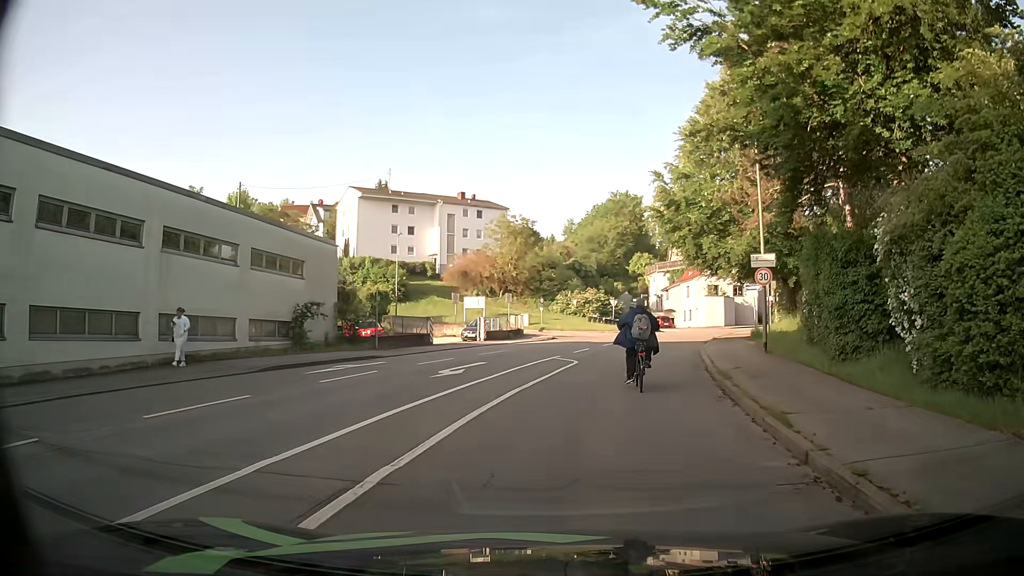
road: tertiary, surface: asphalt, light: Day
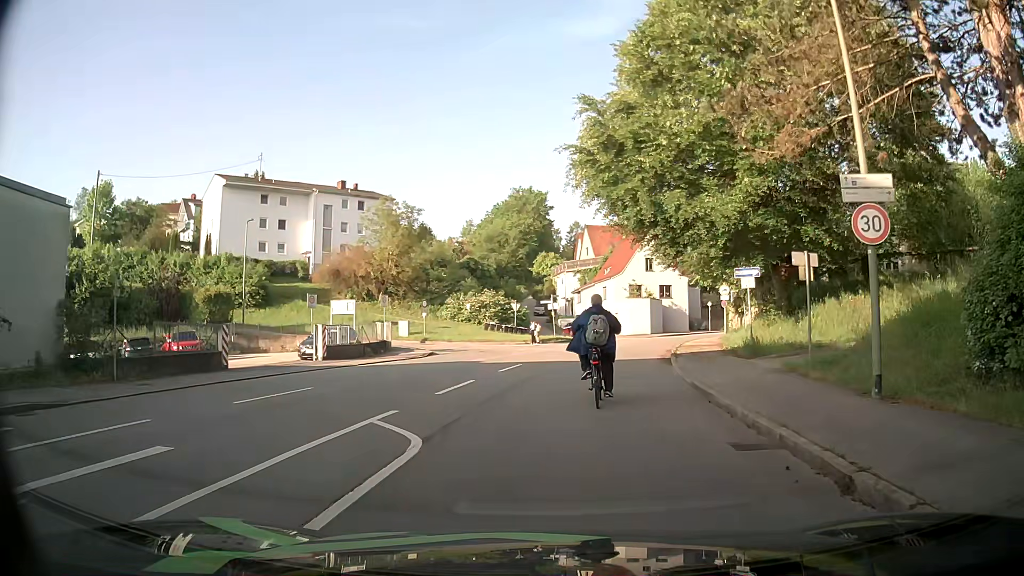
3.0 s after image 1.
(+1.3, +13.5) m; +10°
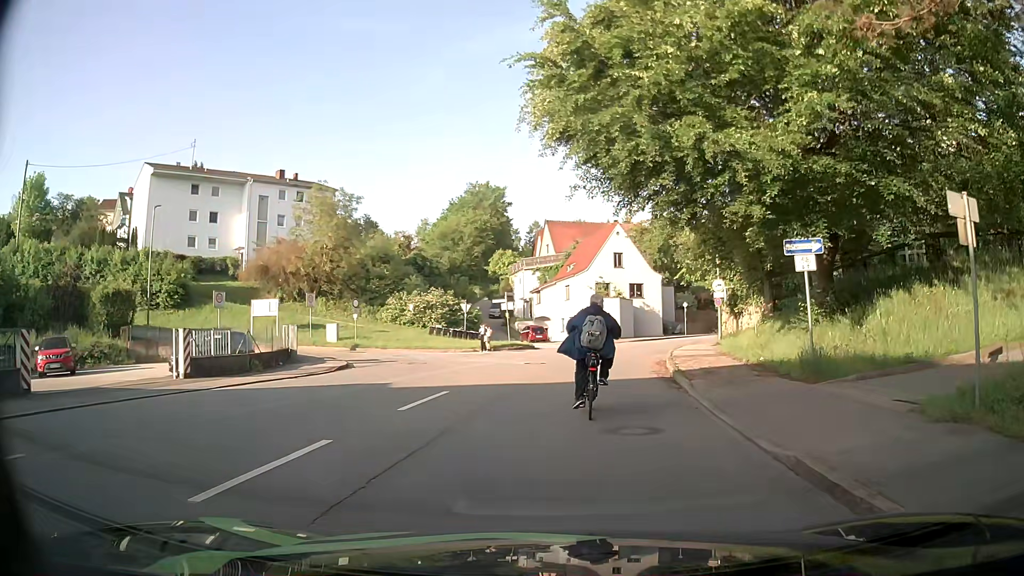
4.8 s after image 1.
(+0.3, +7.9) m; +2°
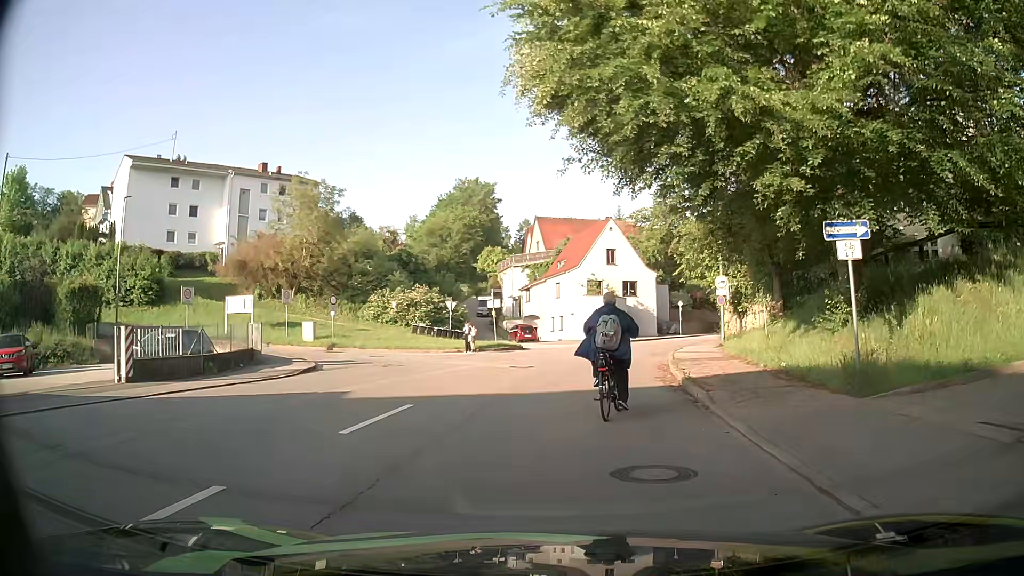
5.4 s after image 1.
(+0.1, +2.5) m; +1°
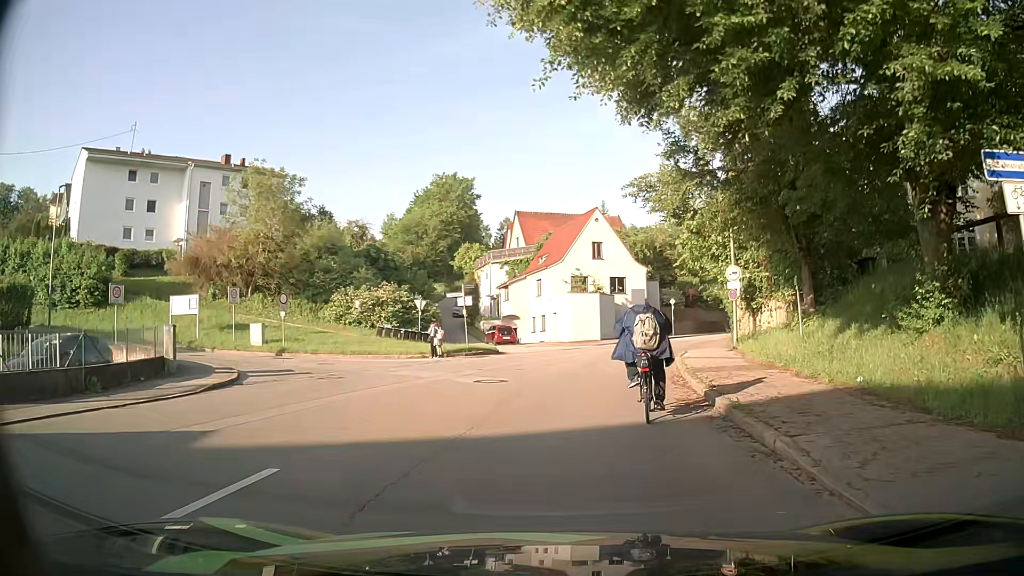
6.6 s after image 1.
(+0.1, +5.0) m; +4°
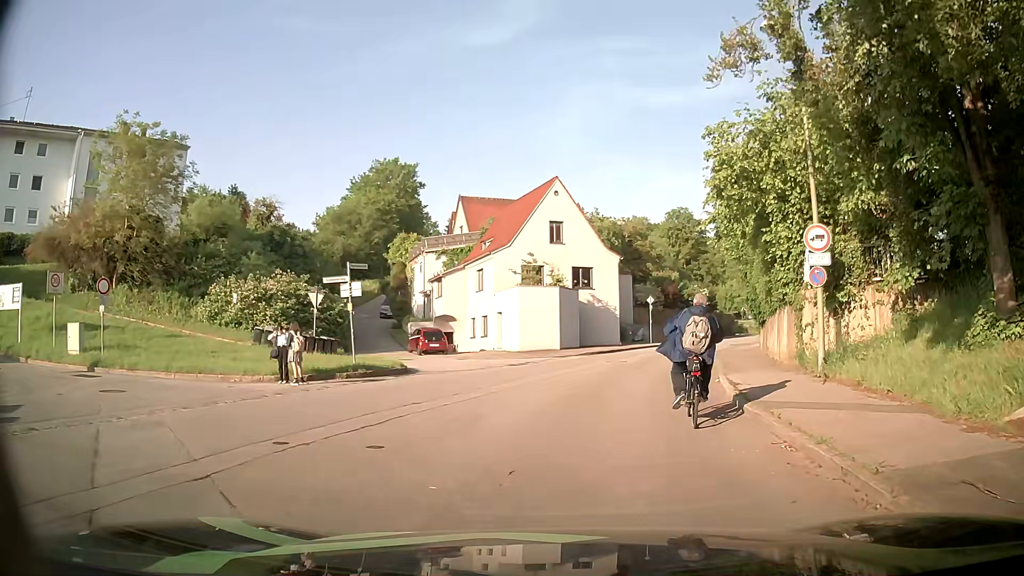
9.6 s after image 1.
(+0.1, +12.2) m; +5°
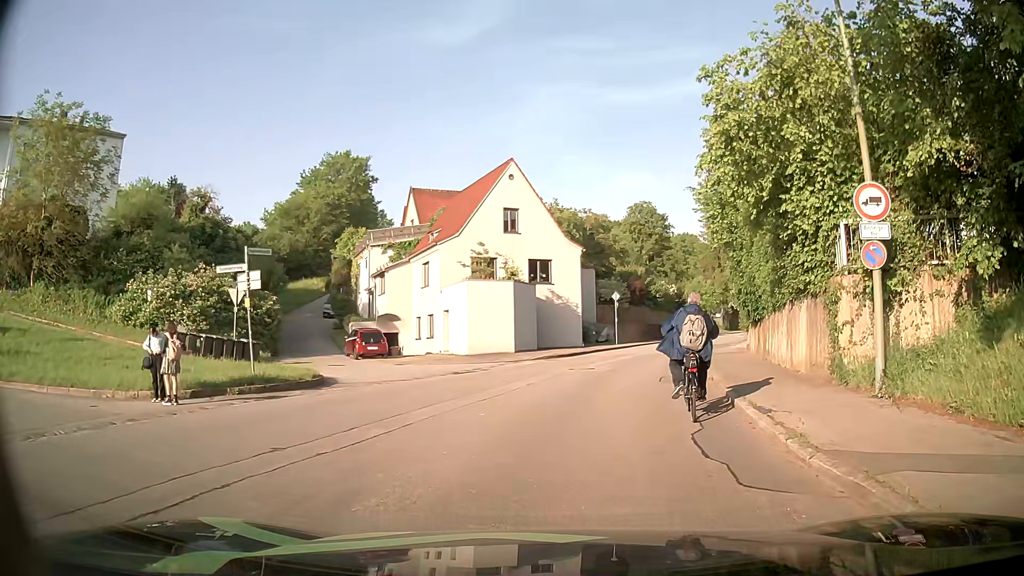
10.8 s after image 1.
(-0.1, +4.4) m; +1°
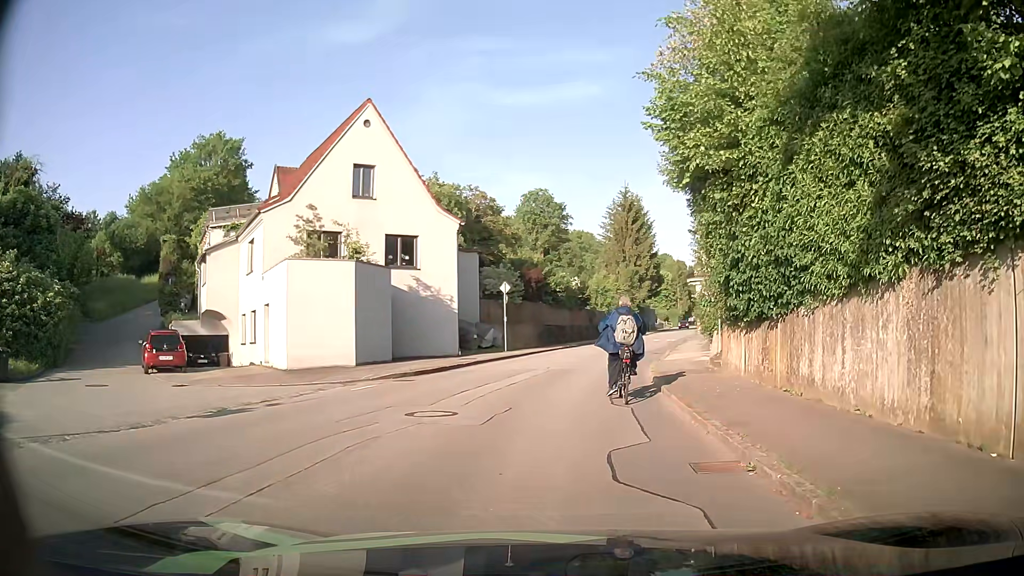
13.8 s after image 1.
(+0.8, +10.0) m; +7°
(0, +10) (+2, +20) (+4, +30) (+7, +39) (+9, +49) (+11, +59) (+13, +69) (+15, +78) (+18, +88) (+22, +97) m
